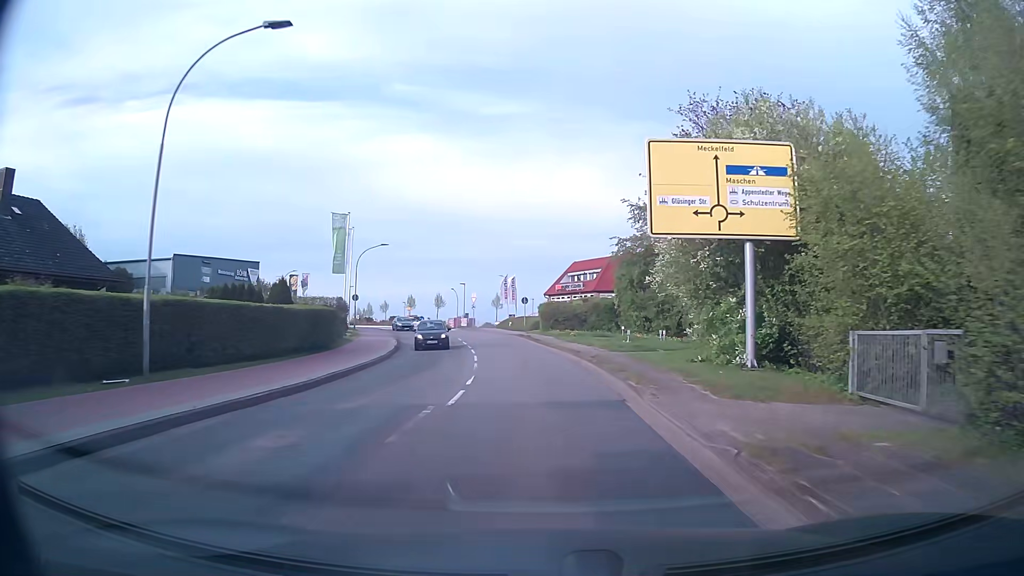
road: tertiary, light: Day
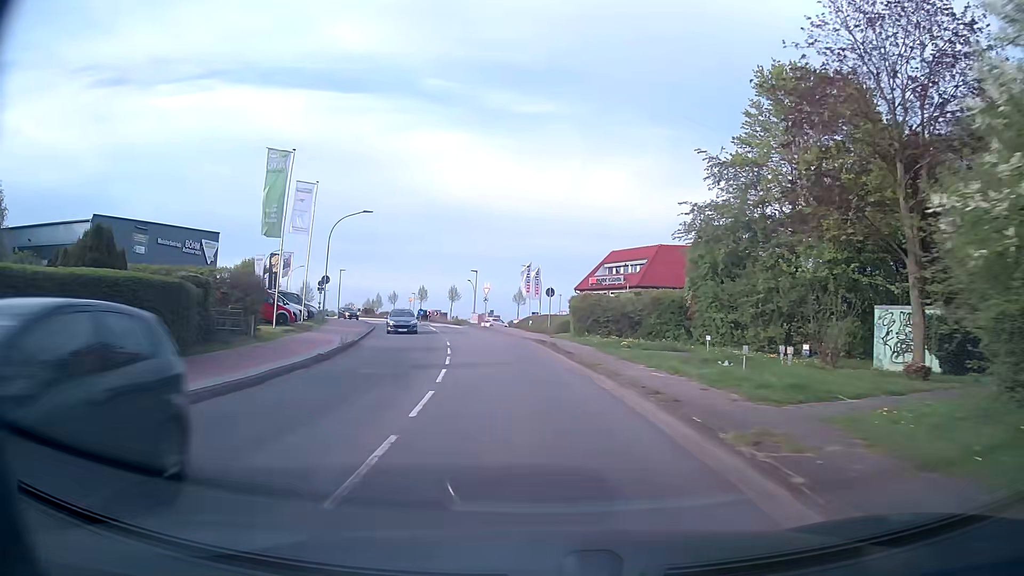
(-0.1, +15.2) m; -1°
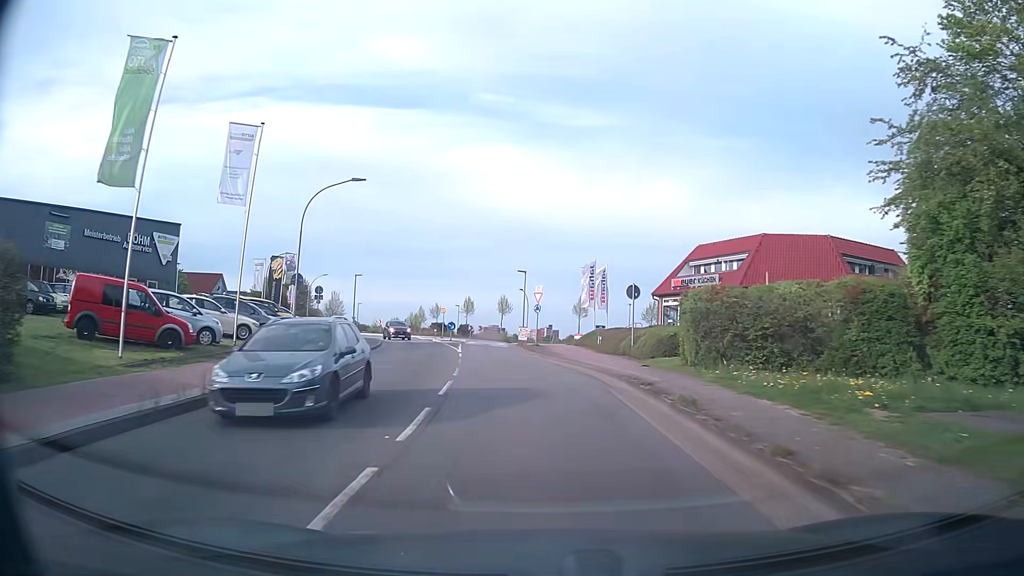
(-0.7, +15.2) m; -6°
